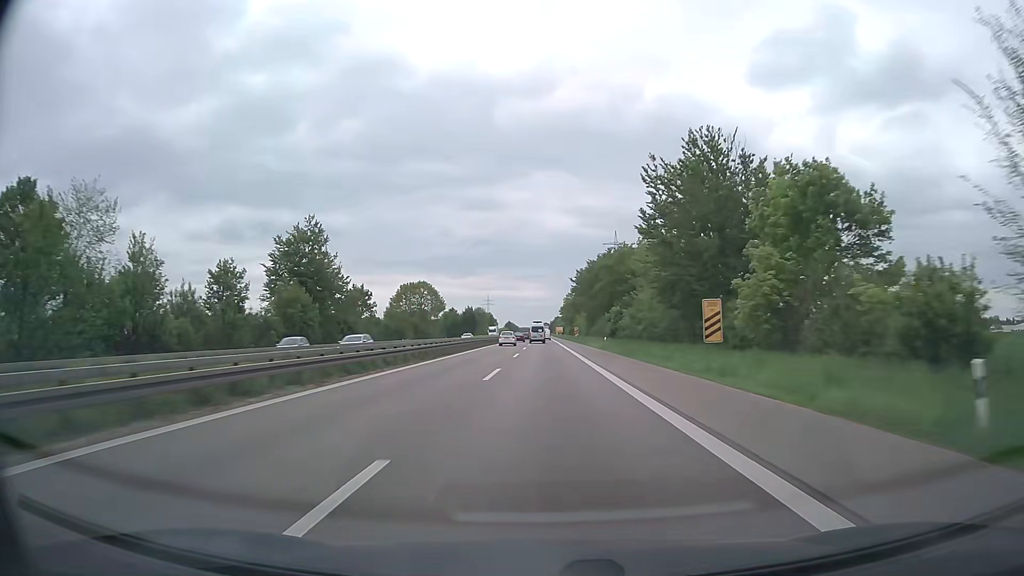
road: trunk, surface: asphalt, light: Day
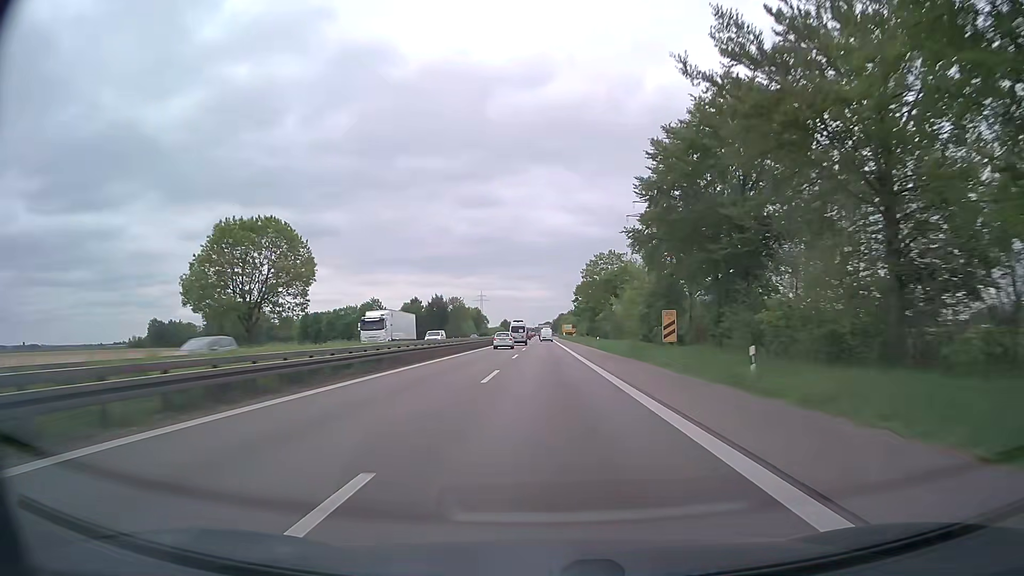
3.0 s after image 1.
(-0.1, +91.0) m; 0°
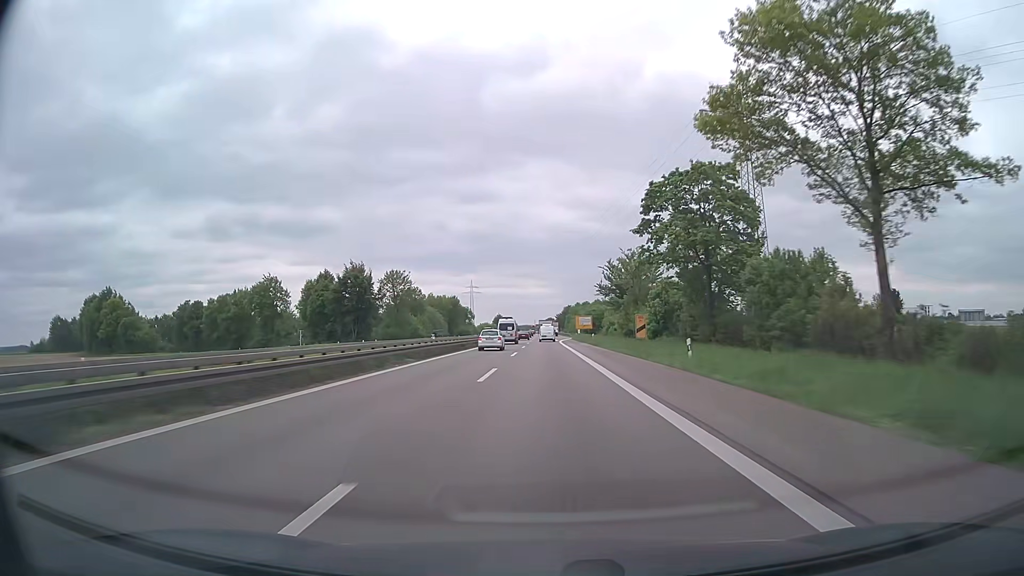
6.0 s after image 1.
(0.0, +90.8) m; 0°
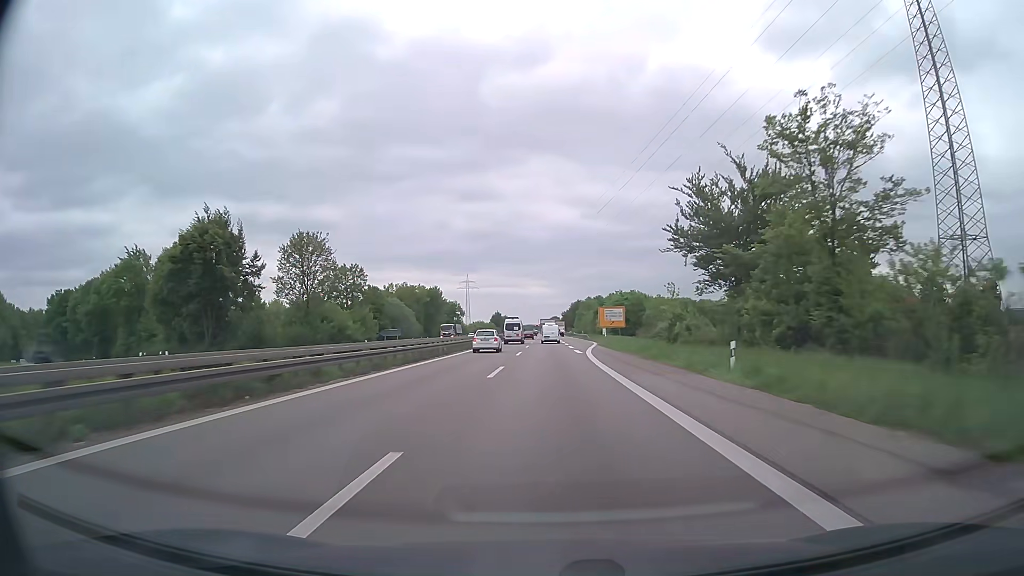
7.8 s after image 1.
(-0.1, +52.4) m; 0°
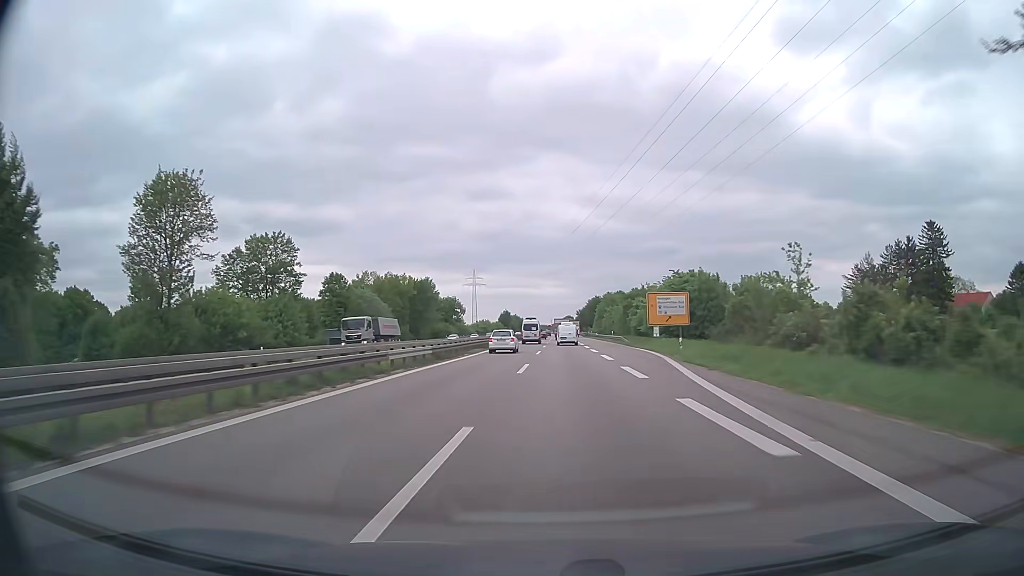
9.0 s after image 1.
(-0.2, +34.1) m; -1°
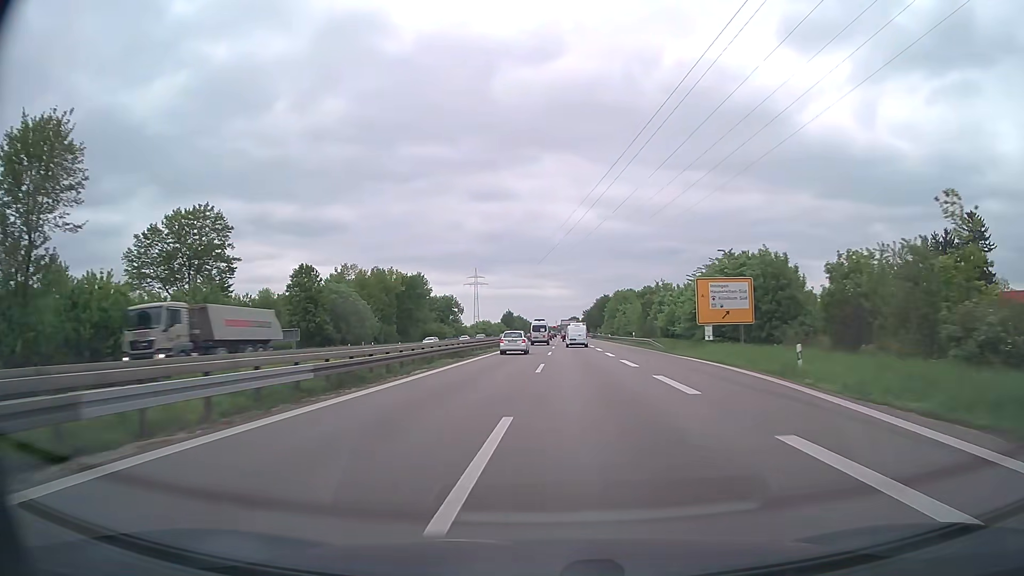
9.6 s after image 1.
(-0.1, +16.8) m; -1°
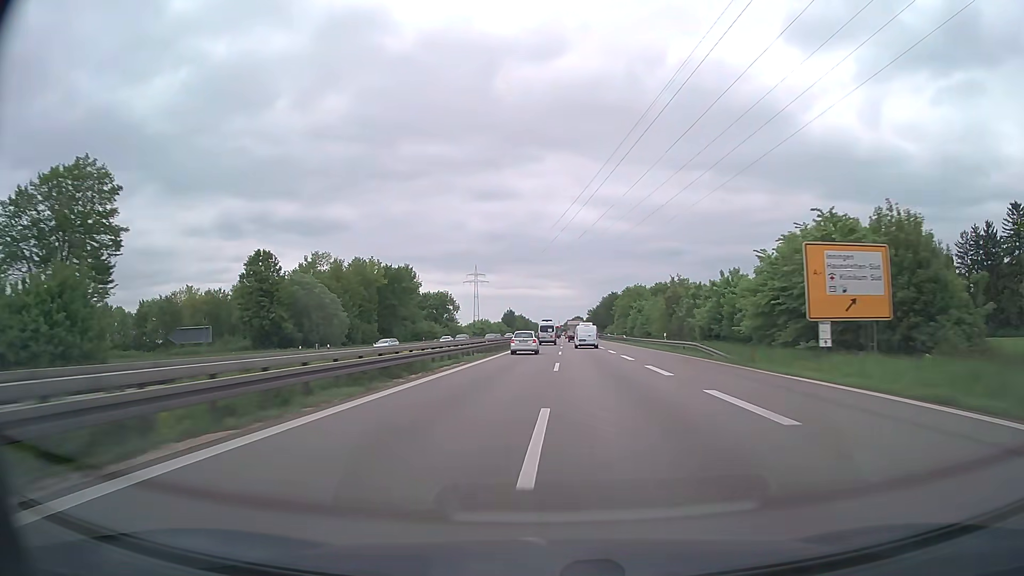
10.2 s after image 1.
(0.0, +16.7) m; 0°
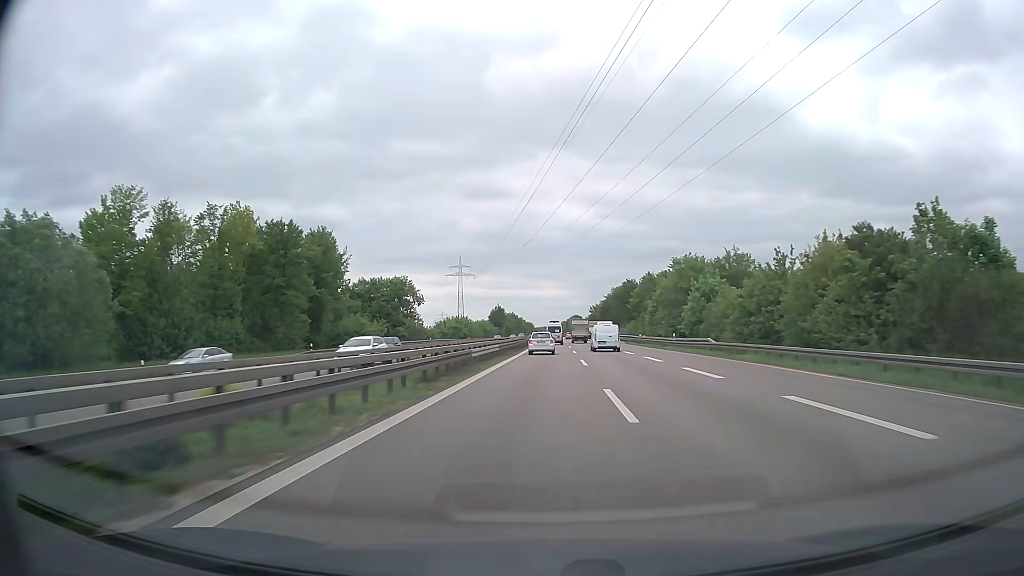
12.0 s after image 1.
(+0.1, +50.0) m; 0°
(0, +10) (0, +20) (0, +30) (0, +40) (+1, +50) (+1, +60) (+1, +70) (+1, +80) (+1, +90) (+2, +100) m
